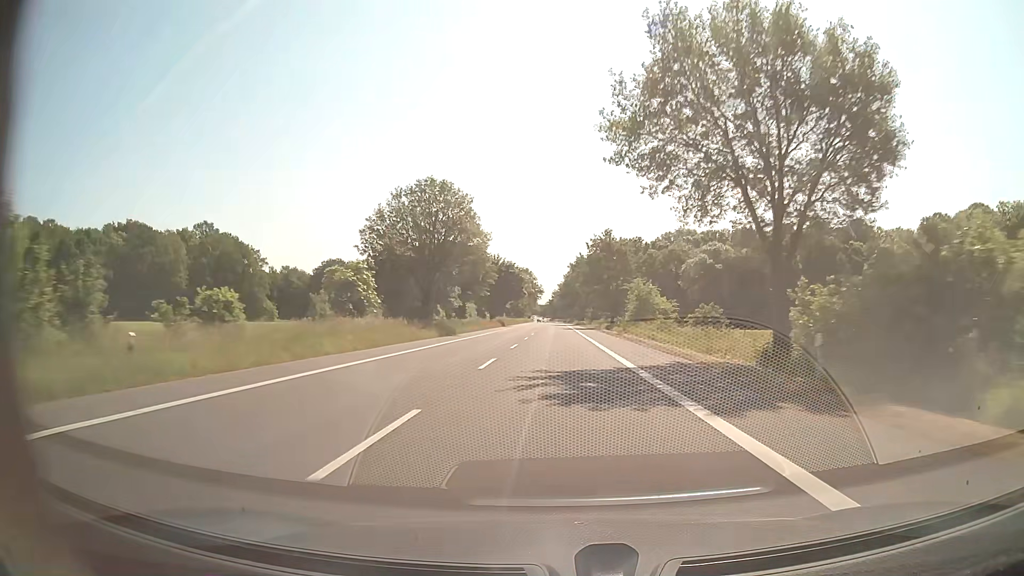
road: secondary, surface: asphalt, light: Day
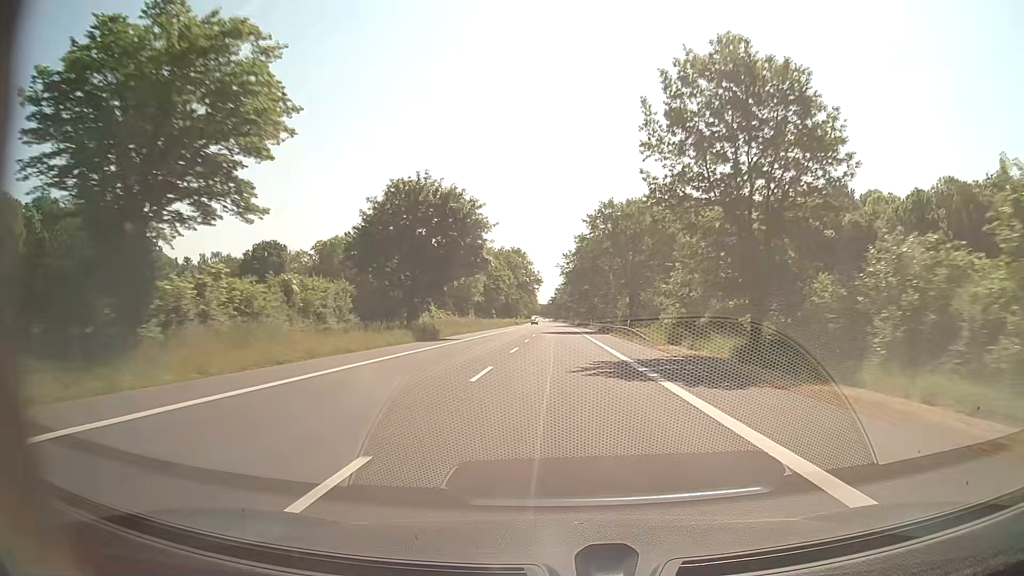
(-0.1, +63.3) m; 0°
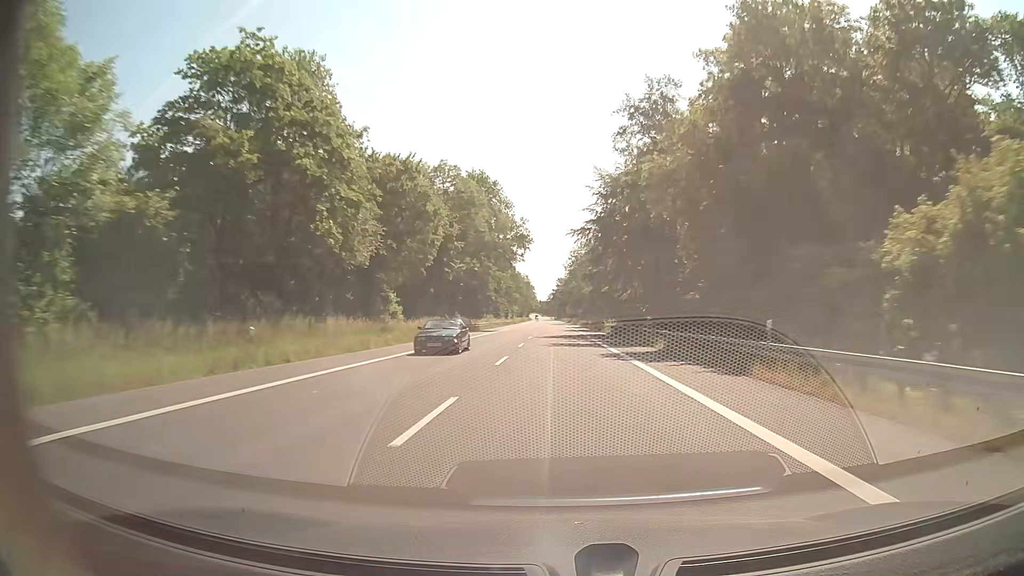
(-0.2, +79.3) m; 0°
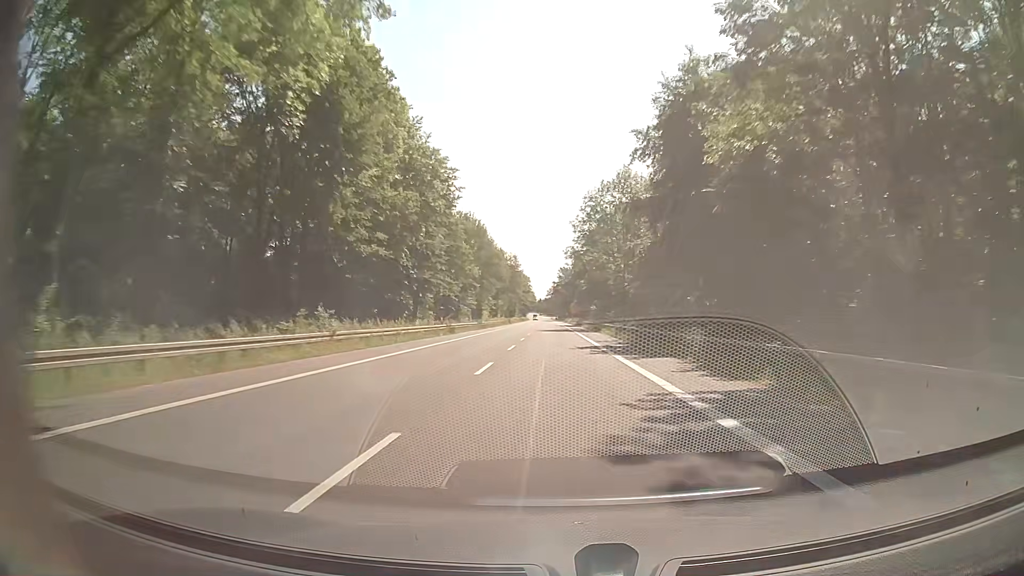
(-0.4, +63.5) m; 0°
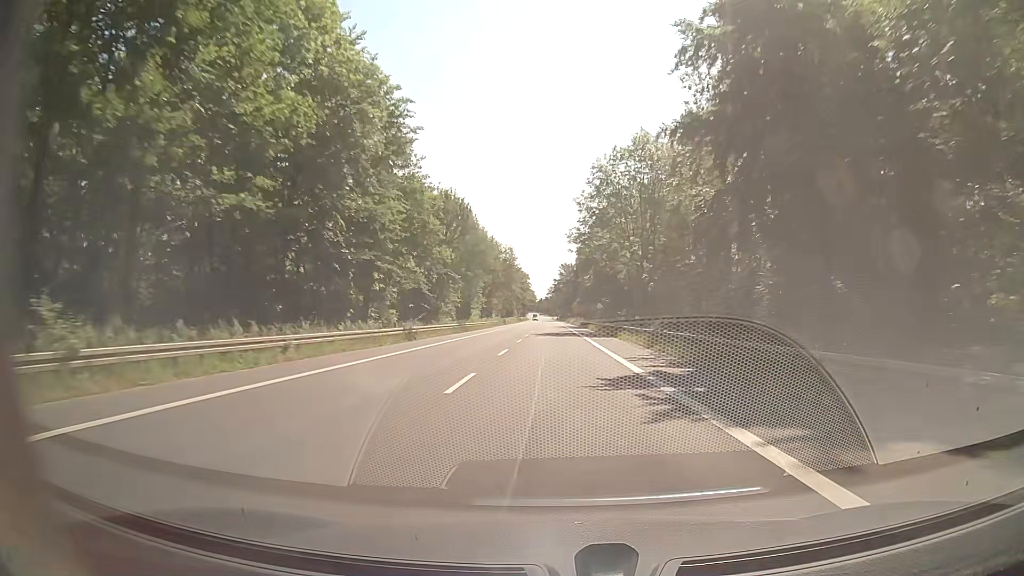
(0.0, +15.8) m; 0°
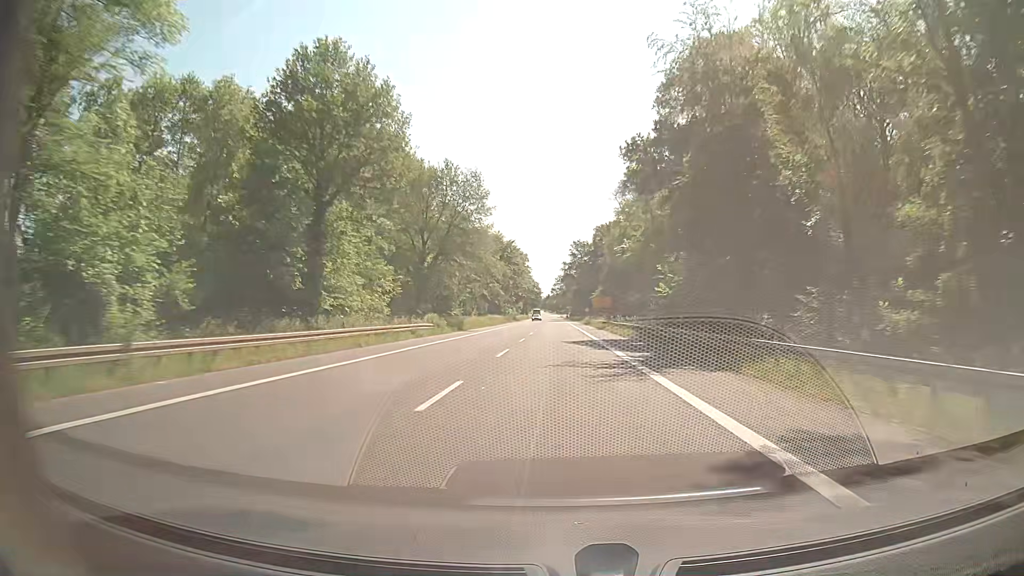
(-0.4, +62.6) m; -1°
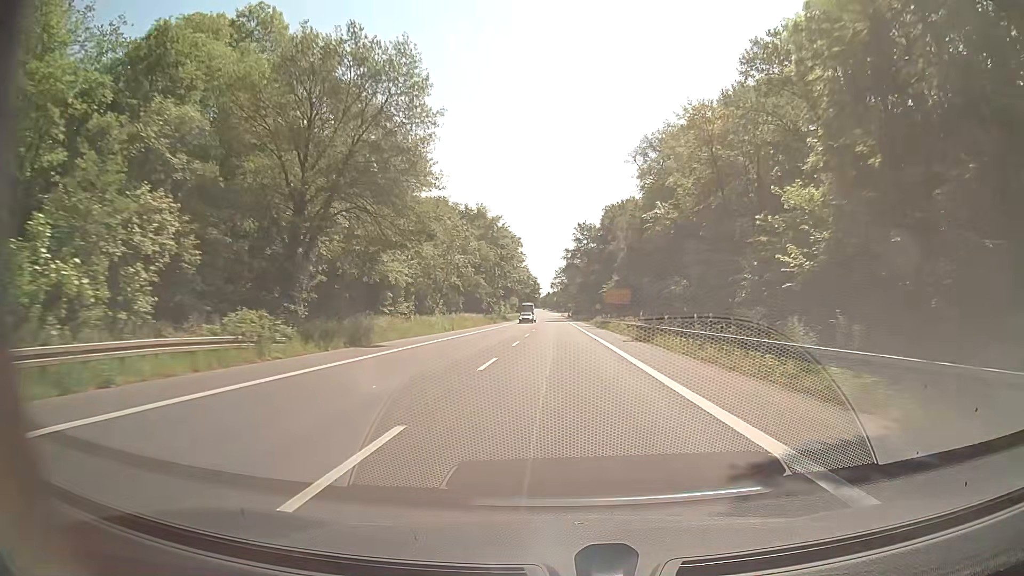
(+0.1, +29.5) m; 0°
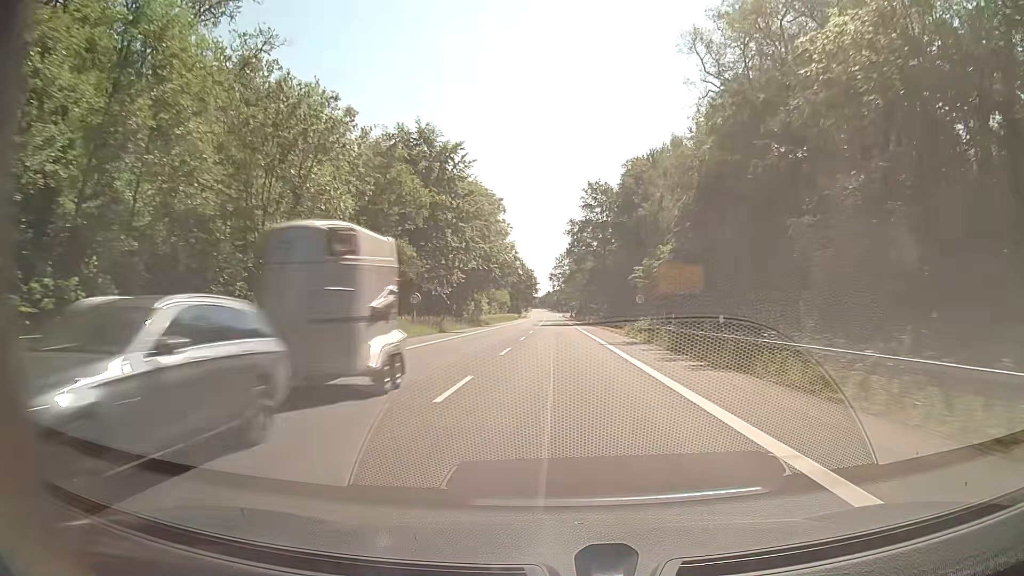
(-0.2, +41.5) m; 0°
(0, +10) (0, +20) (0, +30) (0, +40) (0, +50) (0, +60) (0, +70) (0, +80) (0, +90) (0, +100) m
